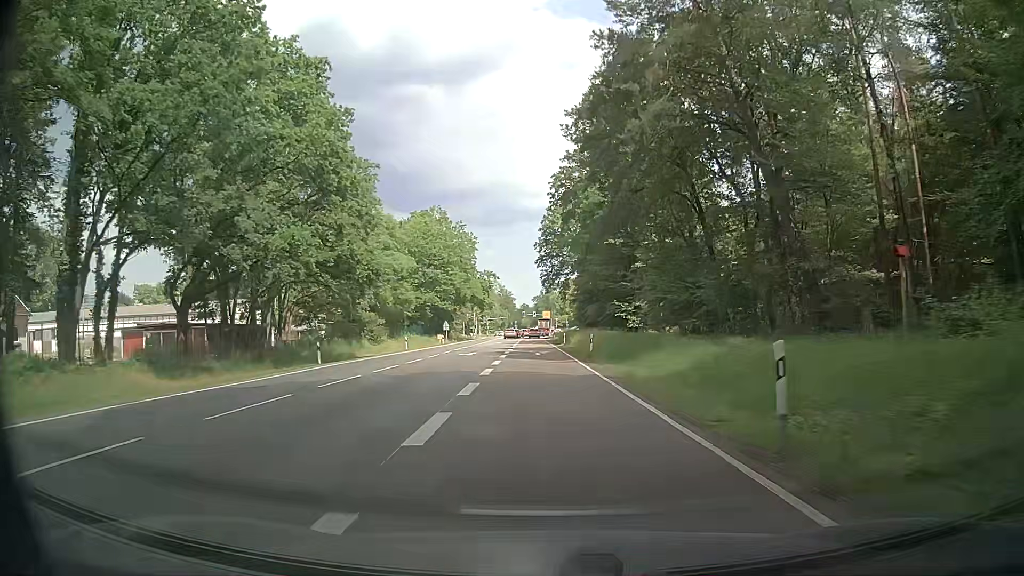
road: secondary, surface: asphalt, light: Day
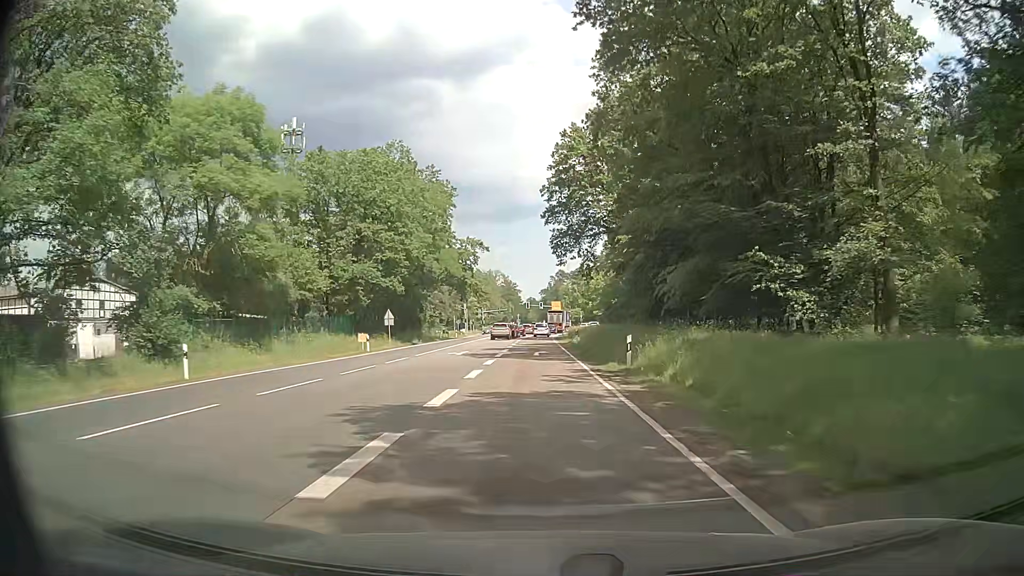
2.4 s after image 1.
(+0.2, +38.9) m; 0°
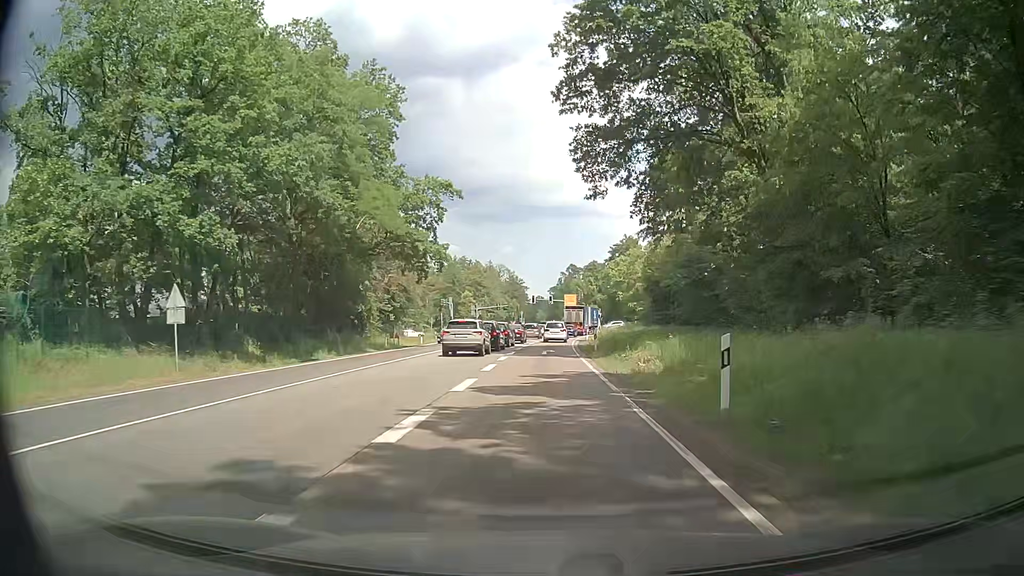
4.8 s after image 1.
(-0.1, +33.9) m; 0°
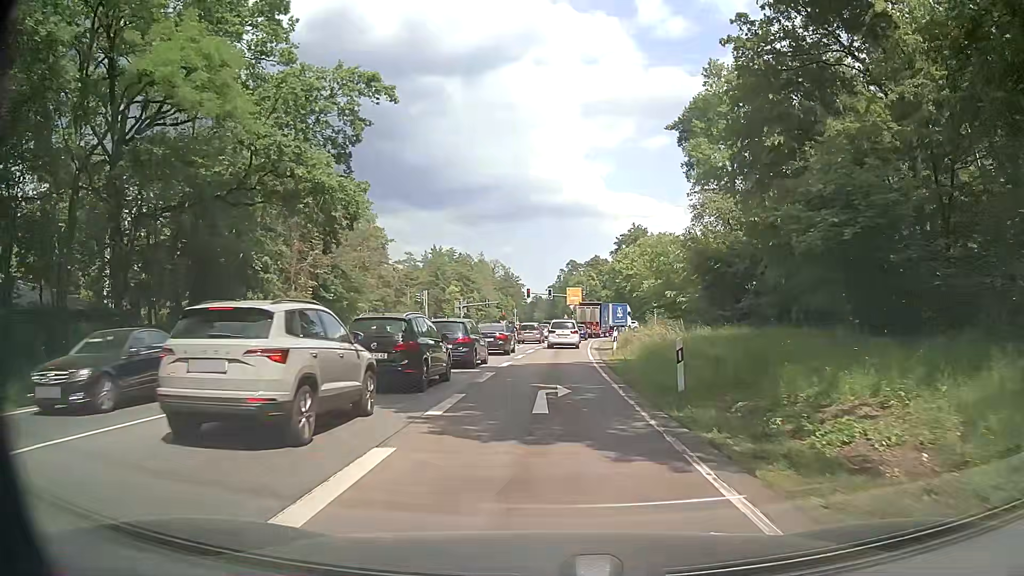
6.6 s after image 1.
(0.0, +21.4) m; 0°
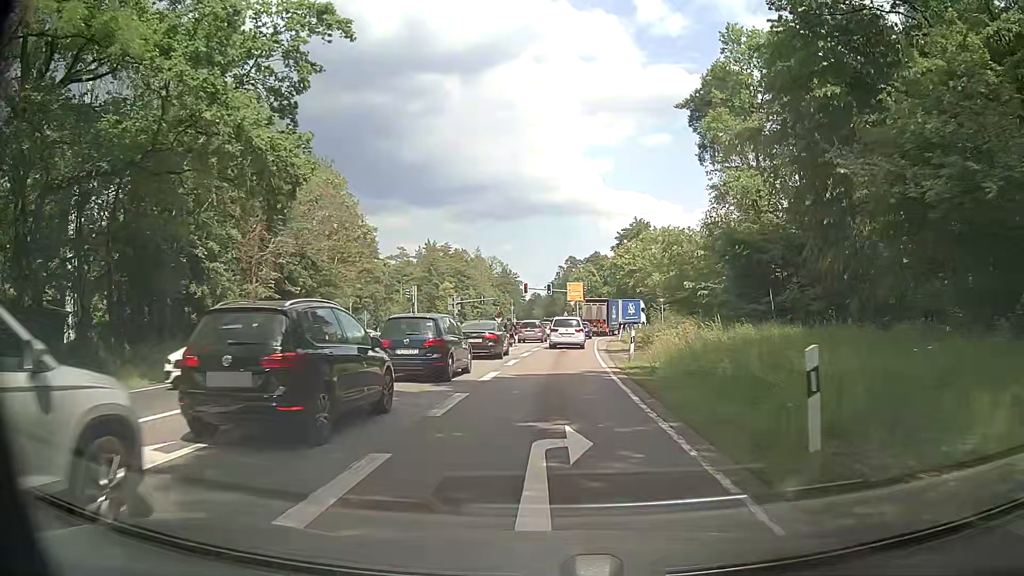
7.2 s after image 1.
(0.0, +6.4) m; -1°
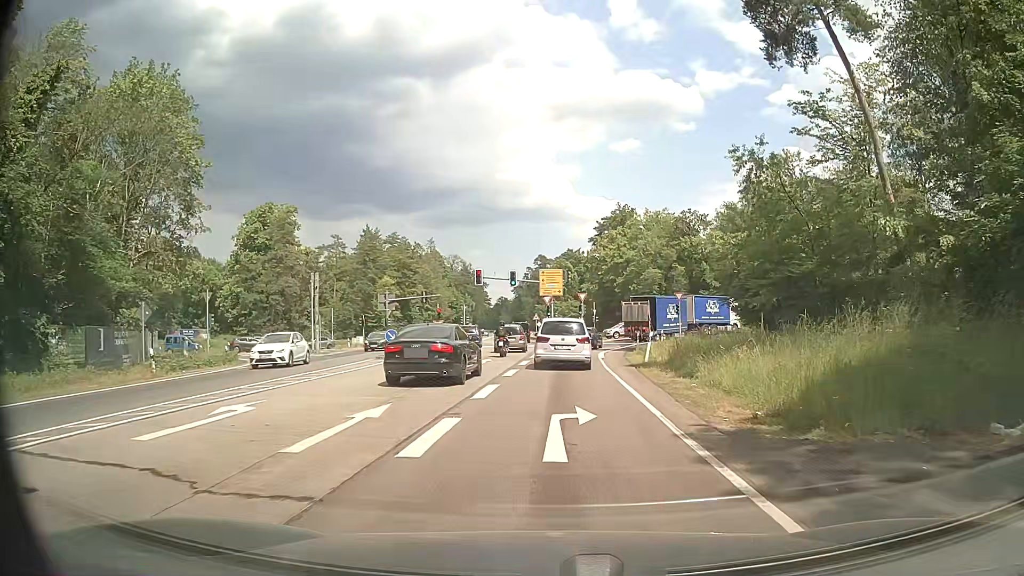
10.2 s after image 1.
(+1.1, +26.6) m; +5°
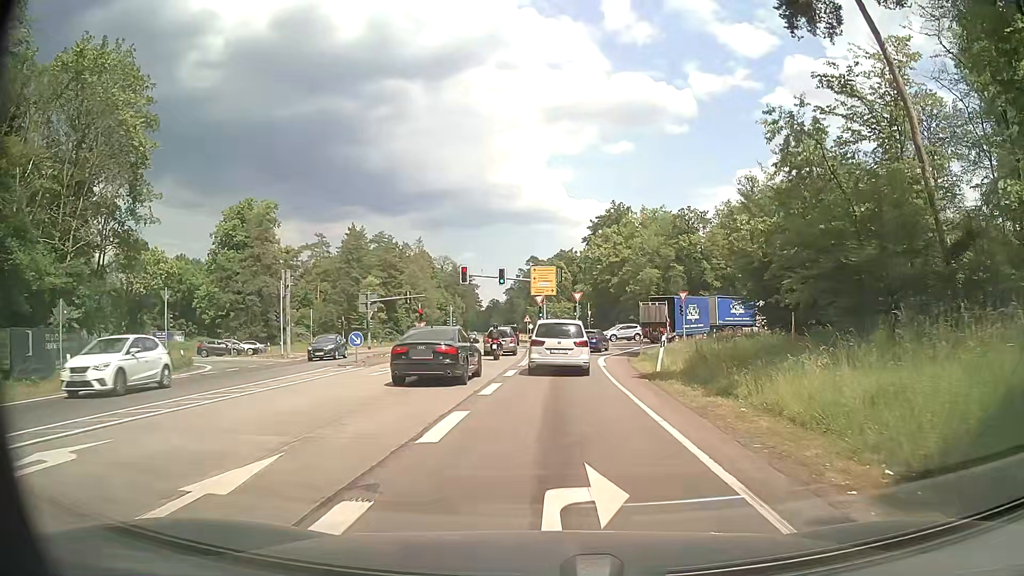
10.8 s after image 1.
(0.0, +4.8) m; 0°
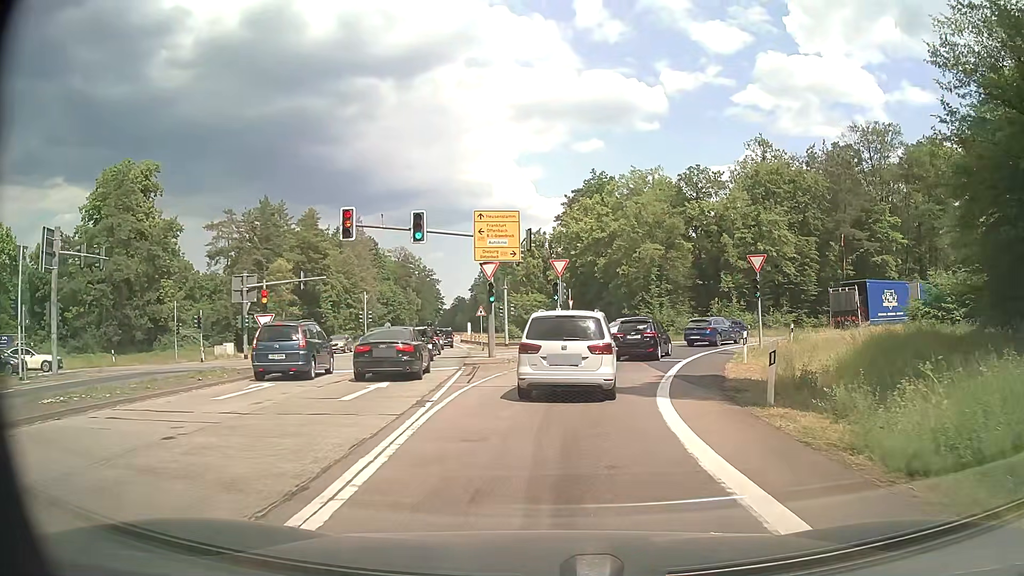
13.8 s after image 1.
(+0.7, +24.5) m; +4°
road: secondary_link
(0, +10) (+1, +20) (+4, +30) (+9, +38) (+16, +45) (+24, +51) (+33, +55) (+42, +60) (+51, +64) (+60, +69) m
